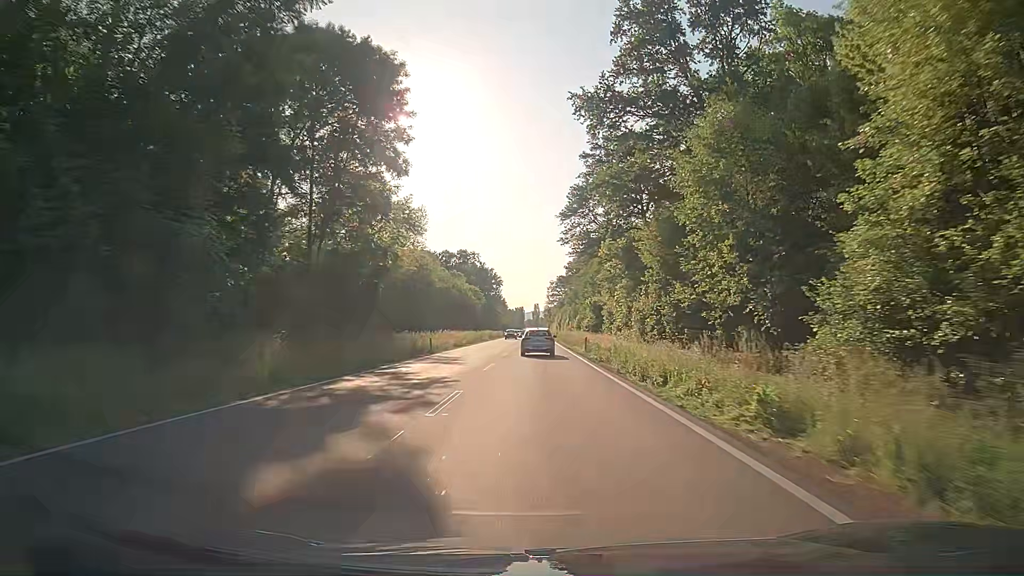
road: primary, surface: asphalt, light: Day
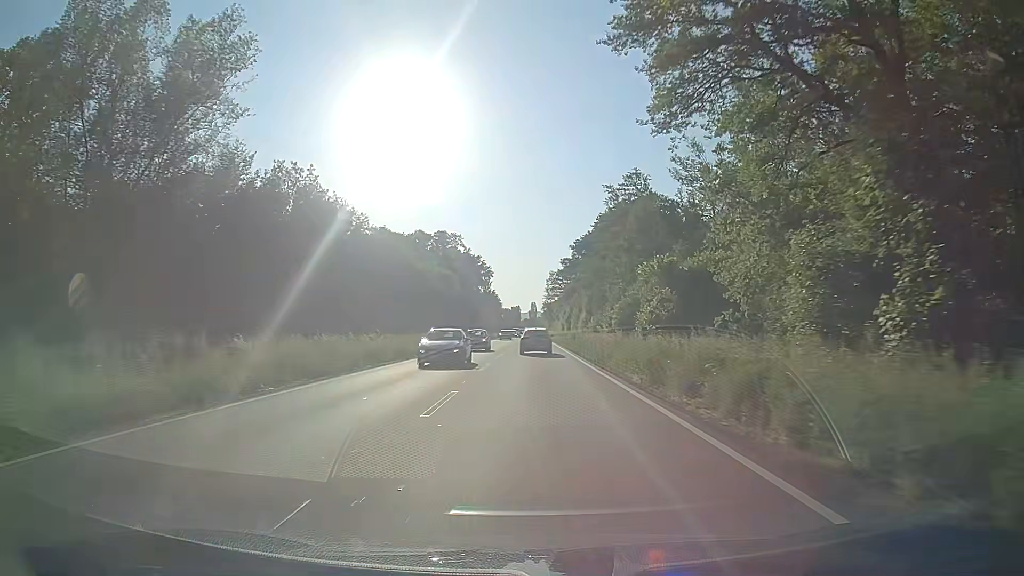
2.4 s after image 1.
(+0.2, +48.2) m; 0°
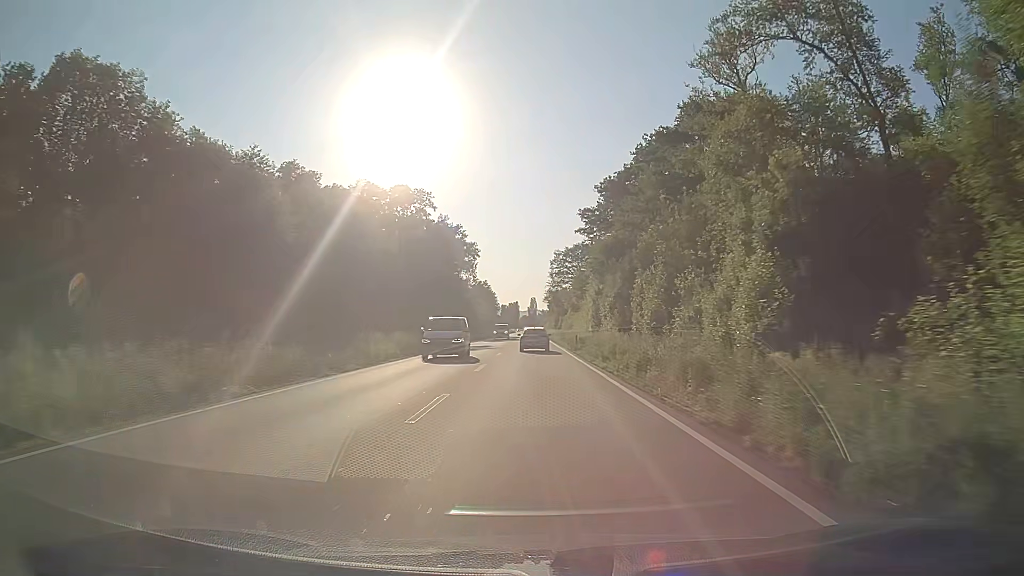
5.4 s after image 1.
(+0.3, +61.0) m; 0°
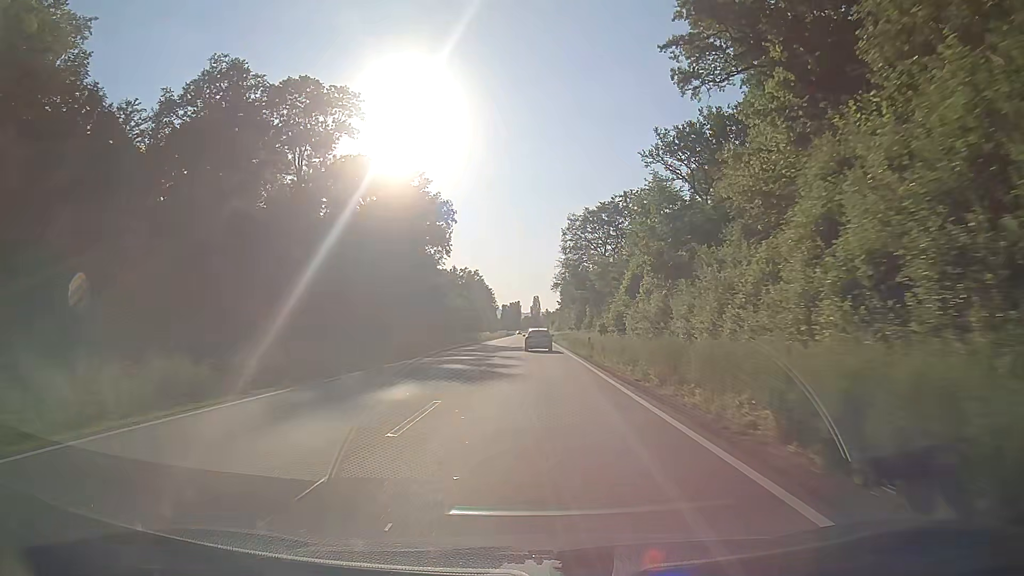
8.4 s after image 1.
(-0.2, +61.4) m; -1°
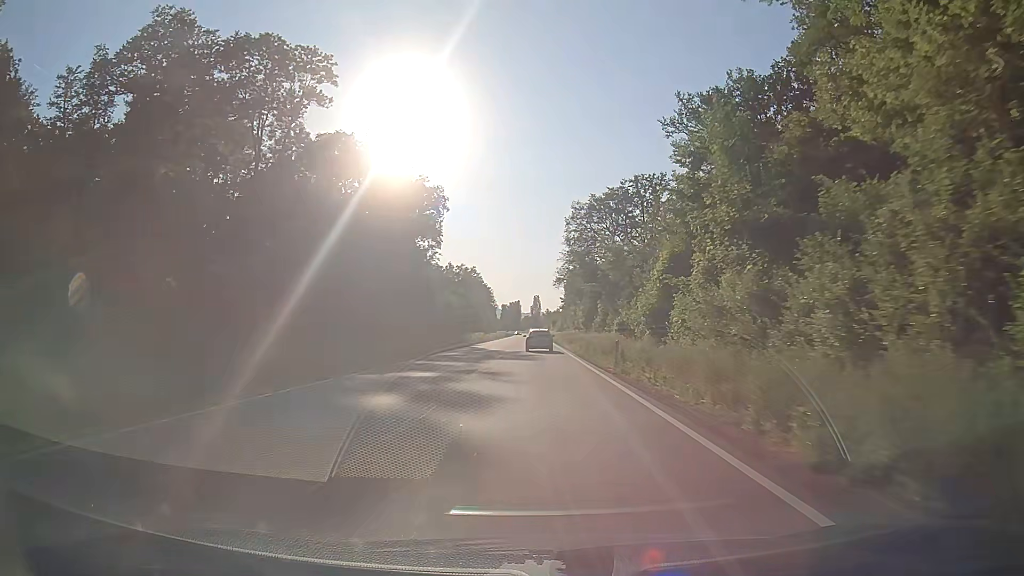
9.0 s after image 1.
(+0.1, +12.5) m; 0°
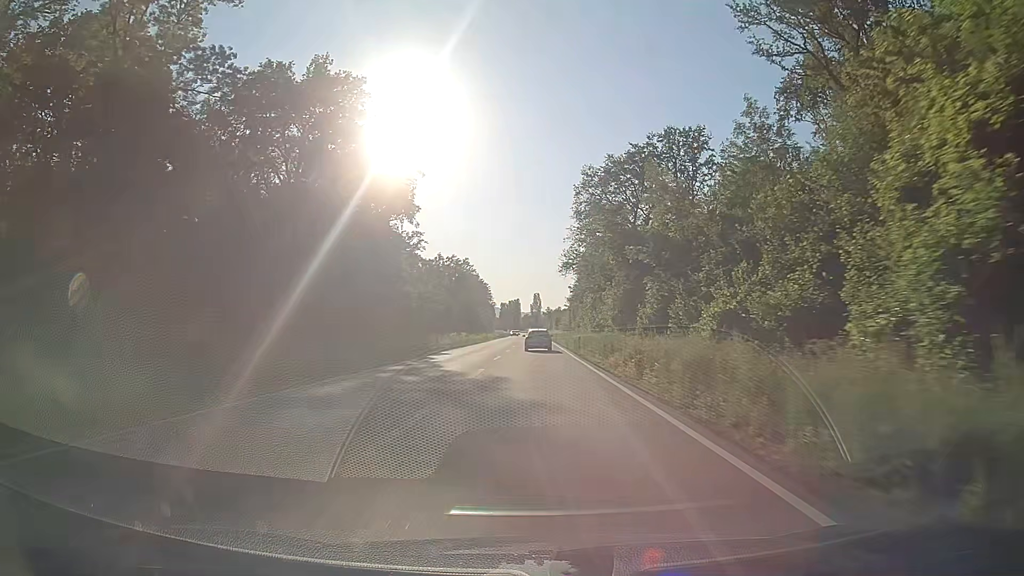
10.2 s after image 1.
(-0.1, +25.2) m; 0°
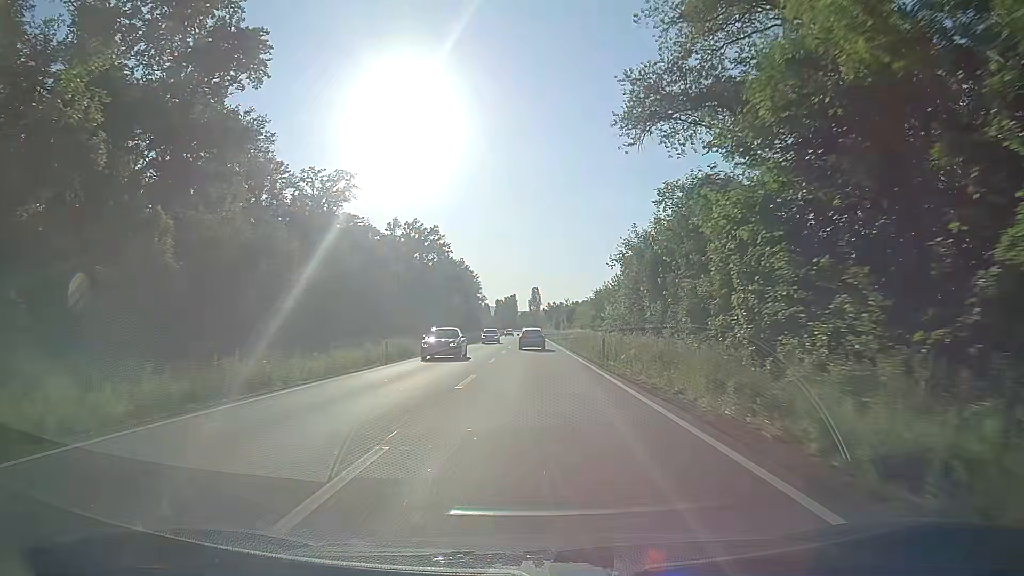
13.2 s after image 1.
(+0.4, +63.9) m; +1°
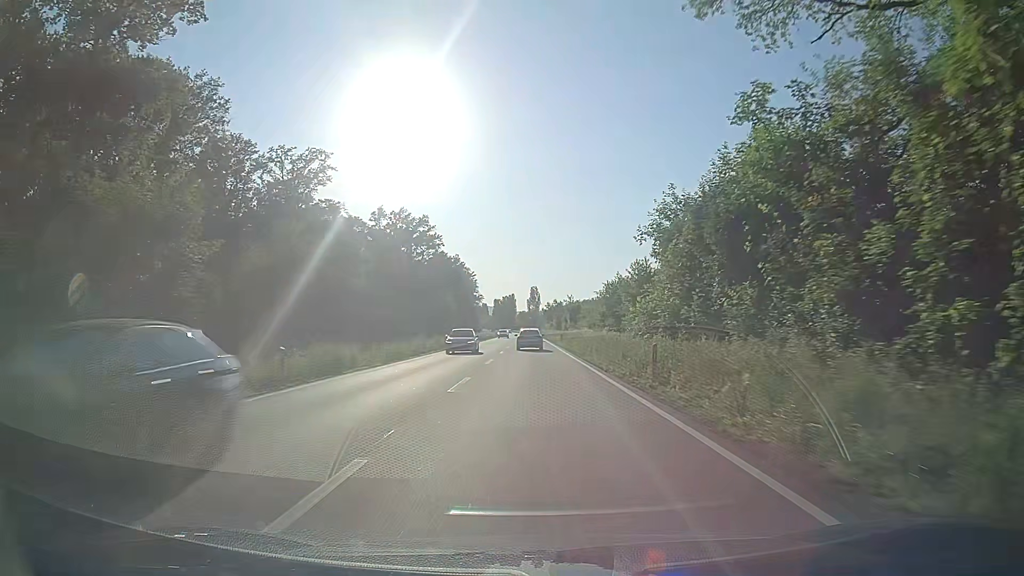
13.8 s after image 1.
(0.0, +12.9) m; 0°
(0, +10) (0, +20) (0, +30) (0, +40) (0, +50) (-1, +60) (-1, +70) (-1, +80) (-1, +90) (-2, +100) m
